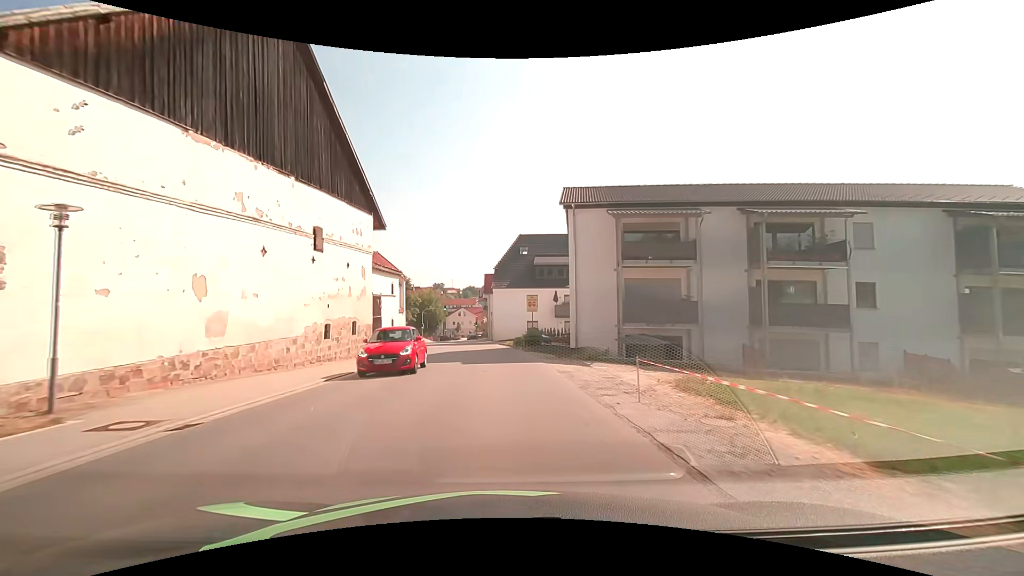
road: tertiary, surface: asphalt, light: Day
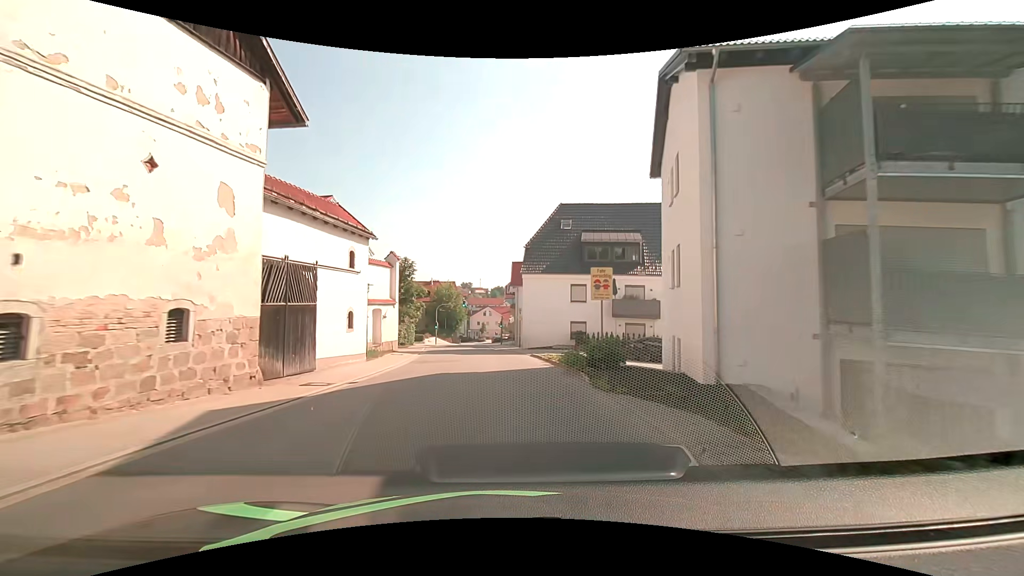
(-0.3, +15.3) m; -3°
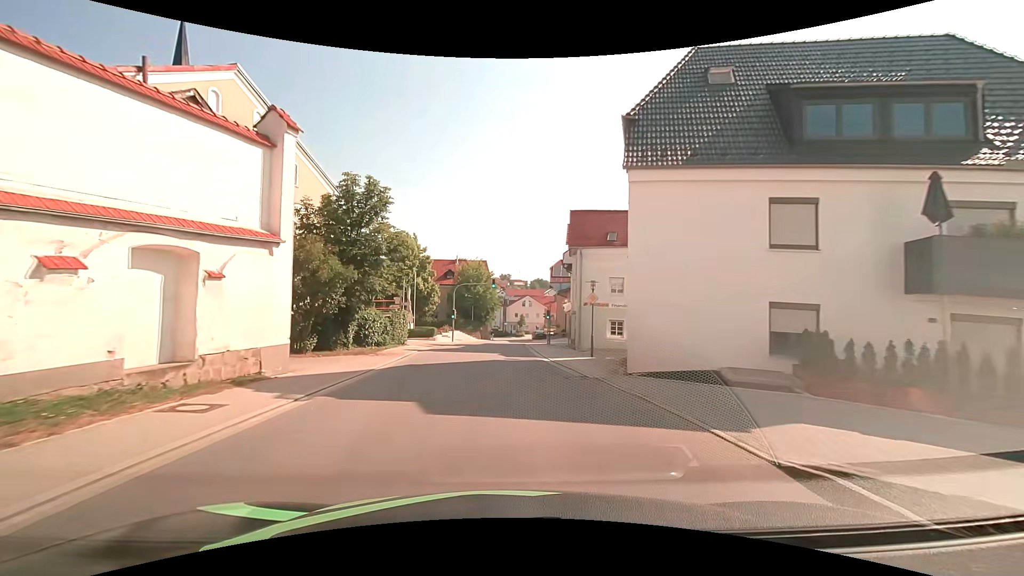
(-1.0, +23.0) m; -4°
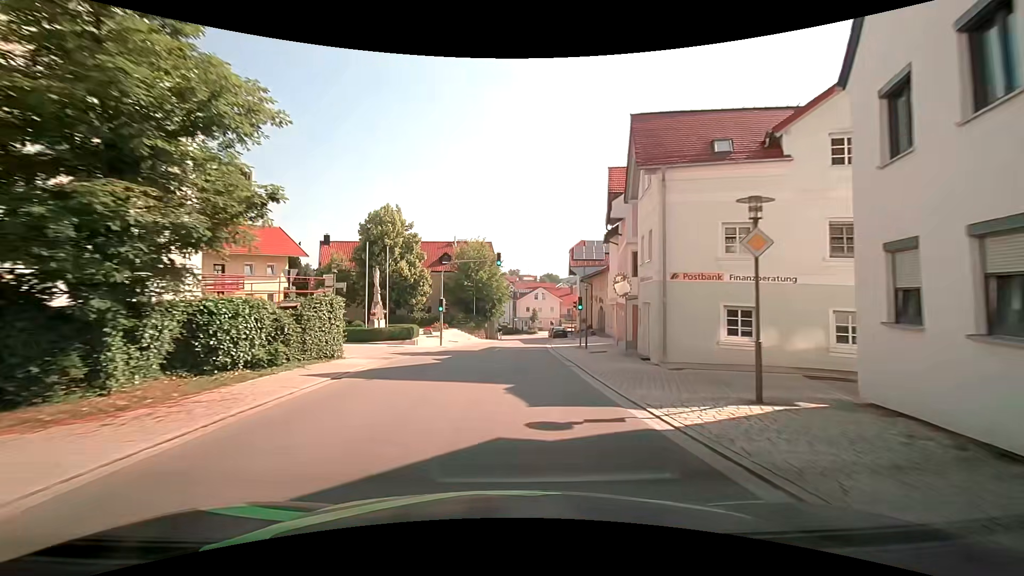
(-0.3, +15.4) m; -1°
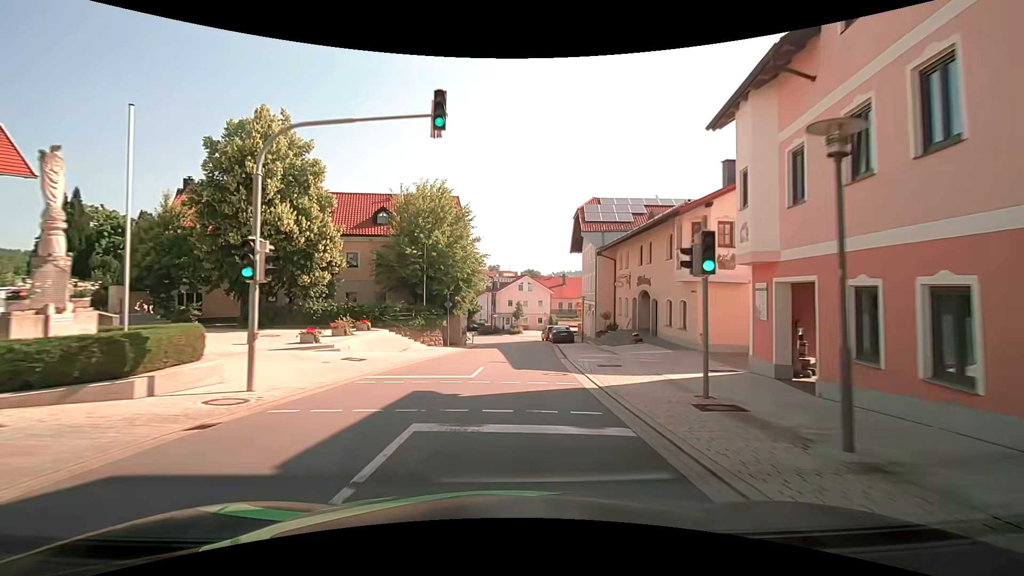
(+0.3, +22.9) m; +2°
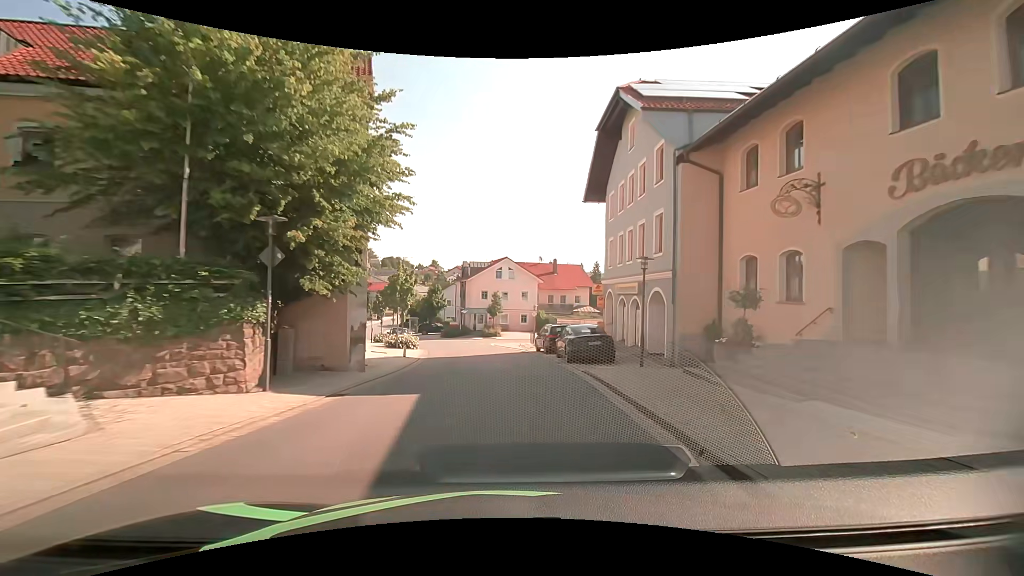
(+0.7, +22.9) m; +3°
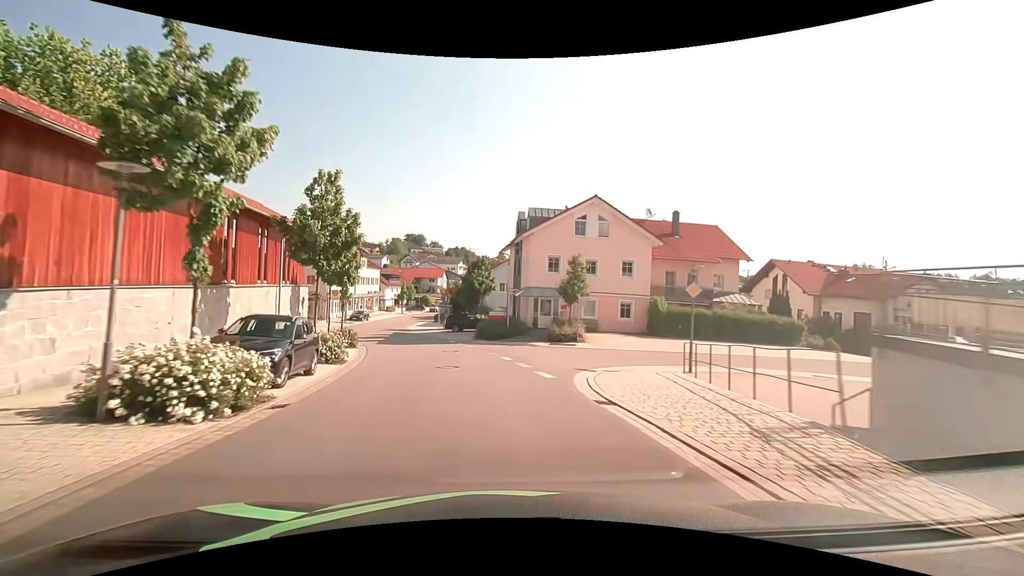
(-1.0, +30.3) m; -7°
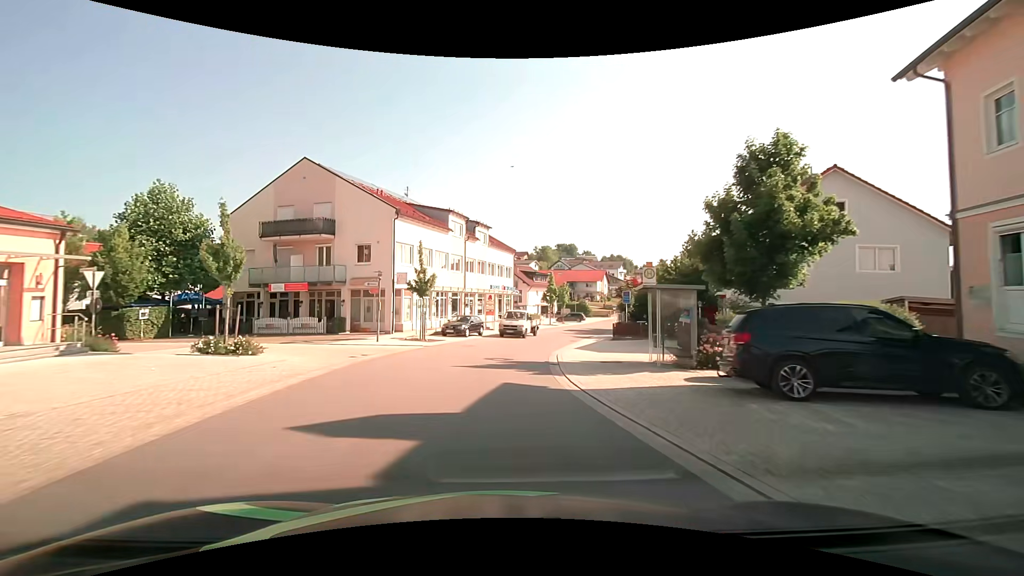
(-6.8, +37.0) m; -17°
(0, +10) (0, +20) (+2, +30) (+4, +40) (+7, +49) (+10, +59) (+14, +68) (+18, +77) (+21, +87) (+25, +96) m
